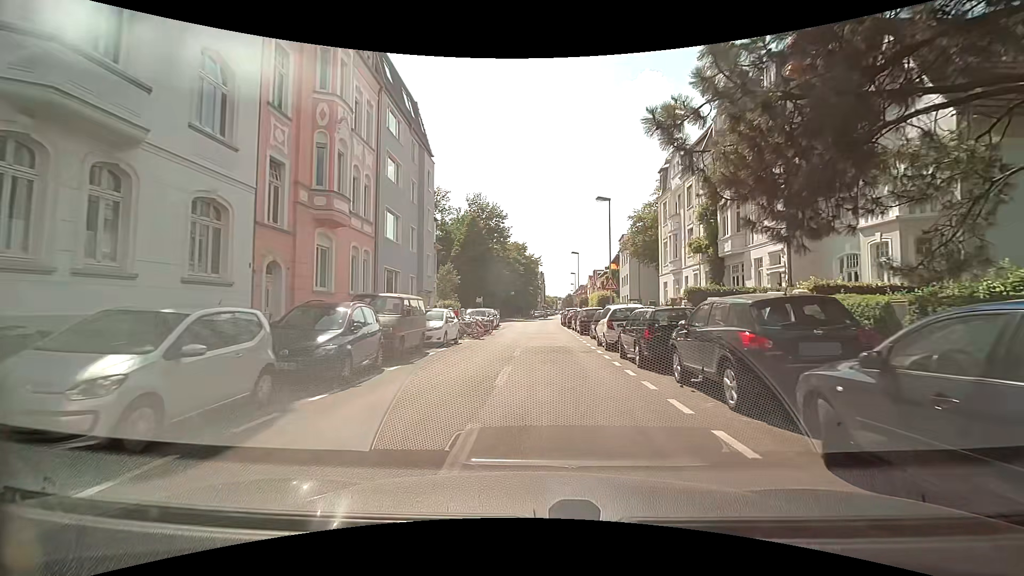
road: residential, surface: asphalt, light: Day
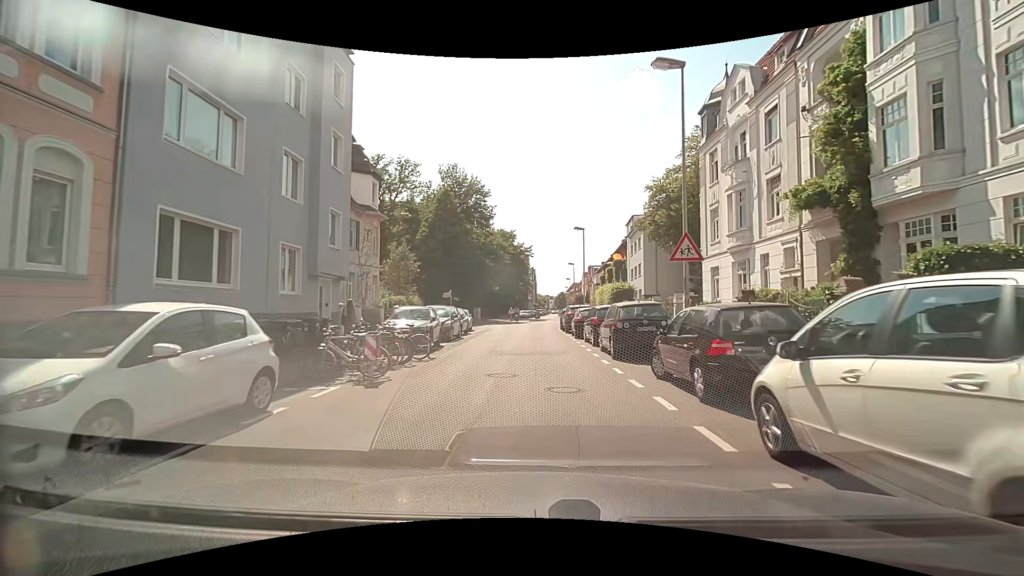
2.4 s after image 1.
(+0.1, +15.6) m; +1°
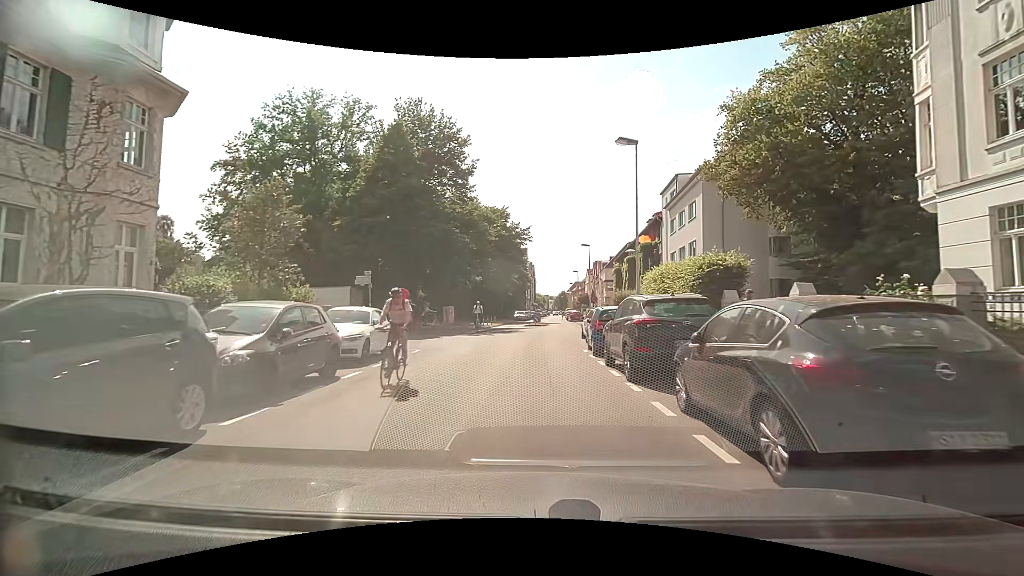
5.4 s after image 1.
(-0.2, +20.2) m; 0°
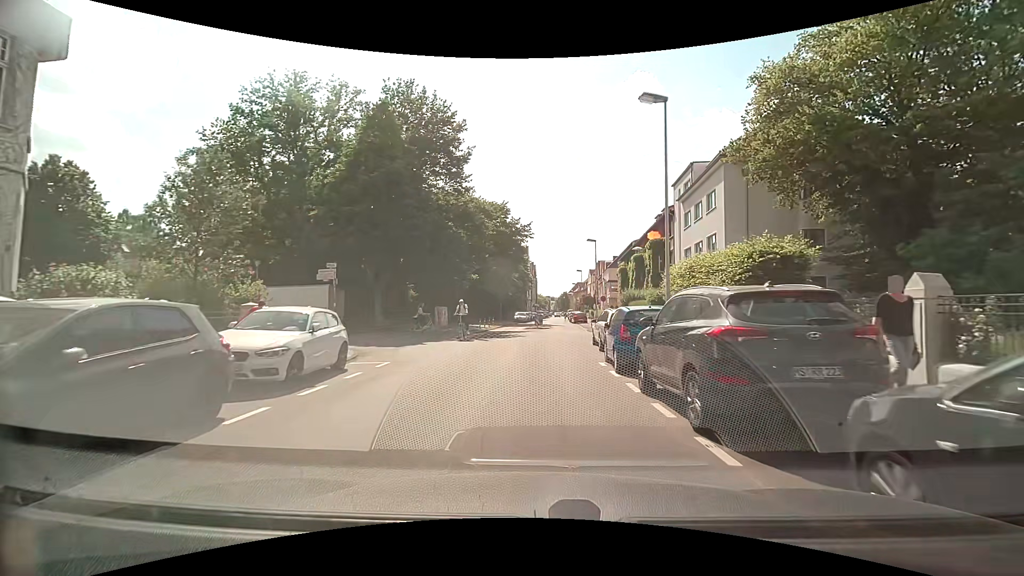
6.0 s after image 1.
(0.0, +3.9) m; -1°
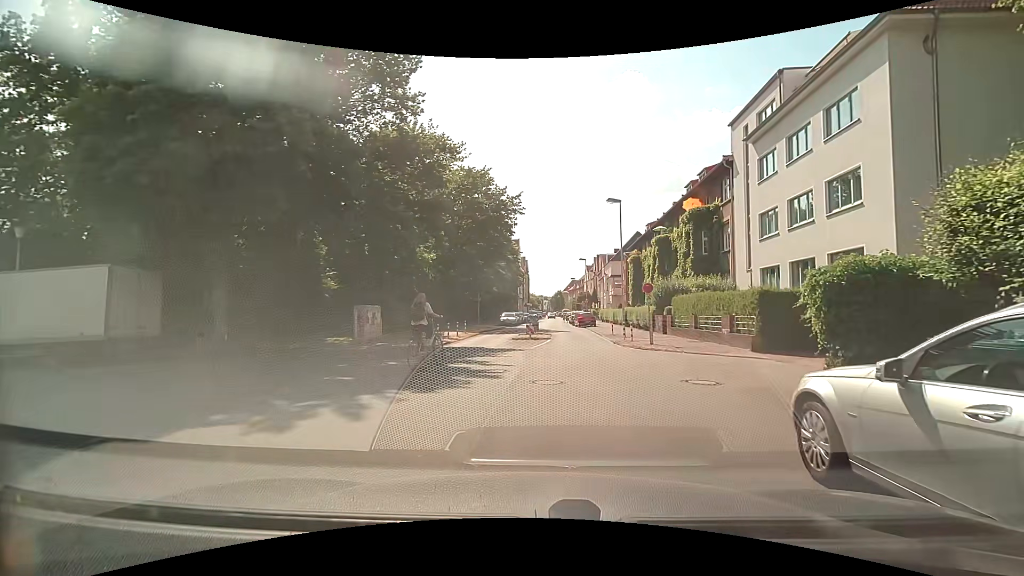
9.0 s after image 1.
(+0.1, +15.6) m; +2°
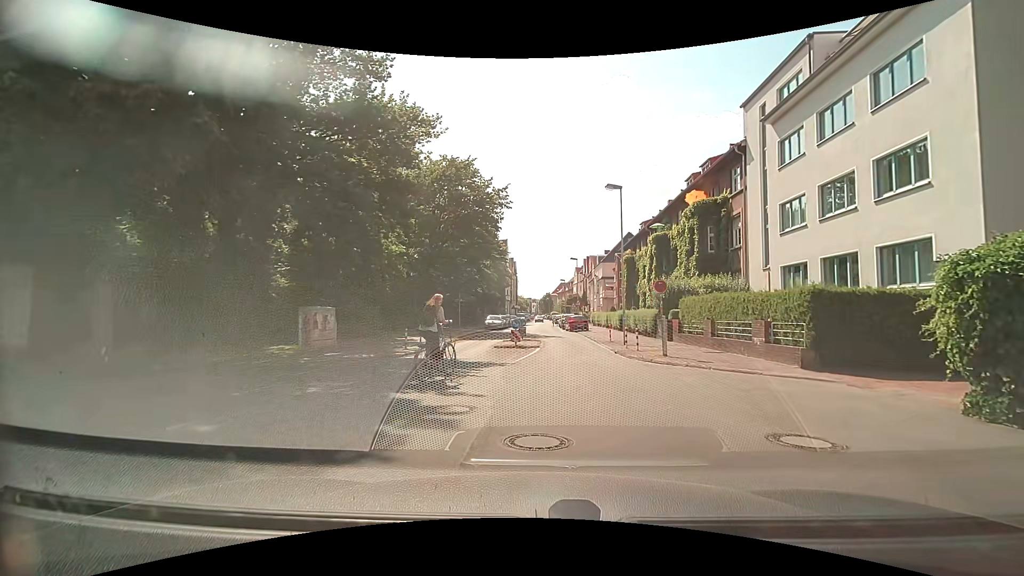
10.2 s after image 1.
(0.0, +3.9) m; 0°
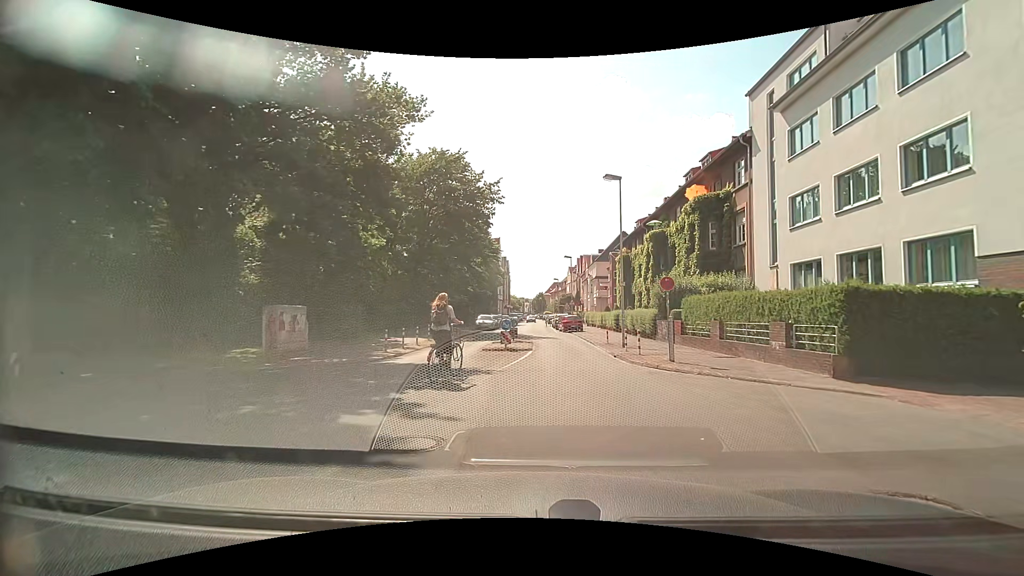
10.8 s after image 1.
(0.0, +1.8) m; +3°
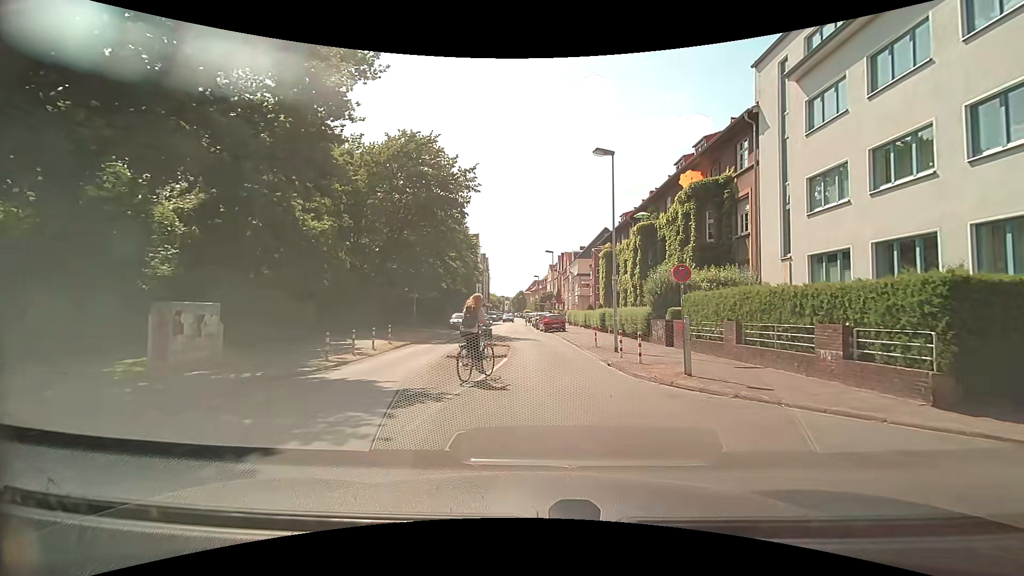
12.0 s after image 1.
(-0.1, +3.6) m; 0°
(0, +10) (+1, +20) (0, +30) (-1, +40) (-2, +50) (-2, +60) (-3, +70) (-3, +80) (-3, +90) (-3, +100) m
